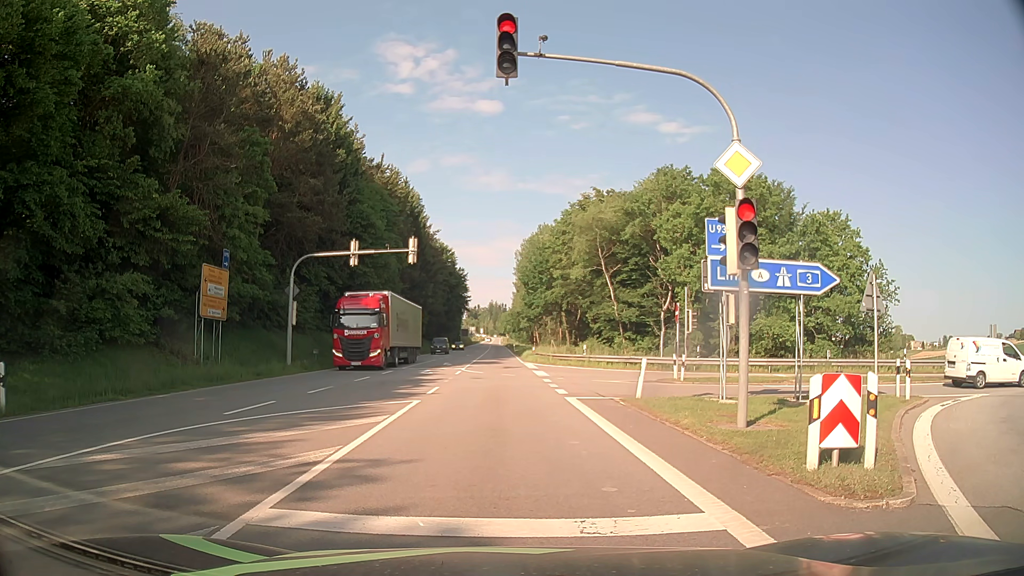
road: primary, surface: asphalt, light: Day
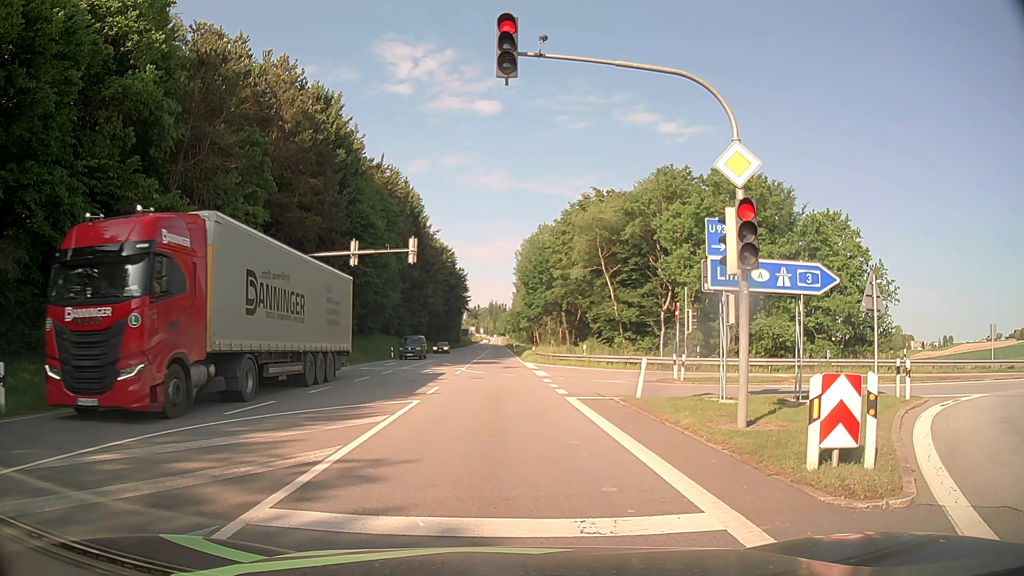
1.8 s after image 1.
(0.0, 0.0) m; 0°
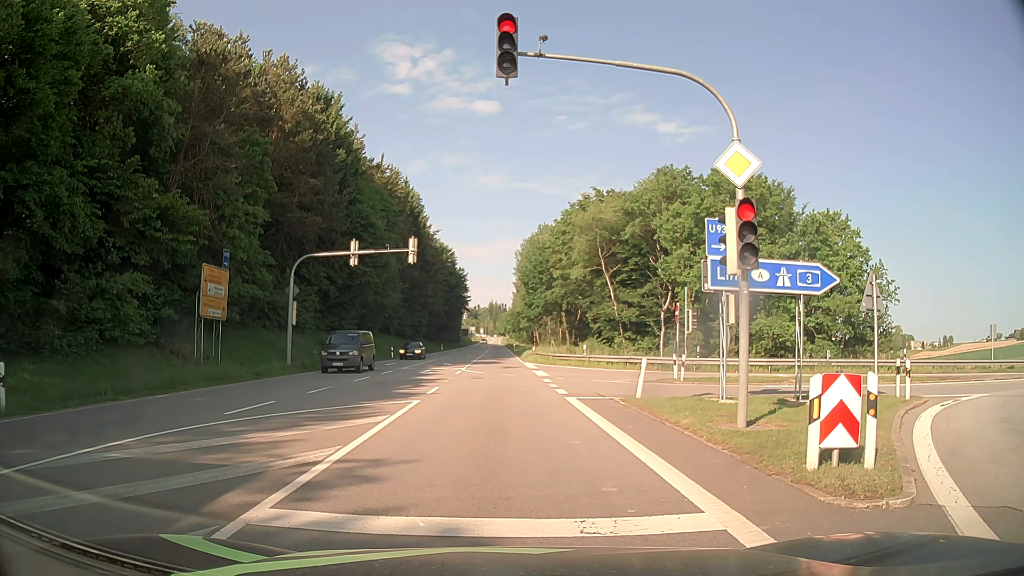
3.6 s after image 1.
(0.0, 0.0) m; 0°
